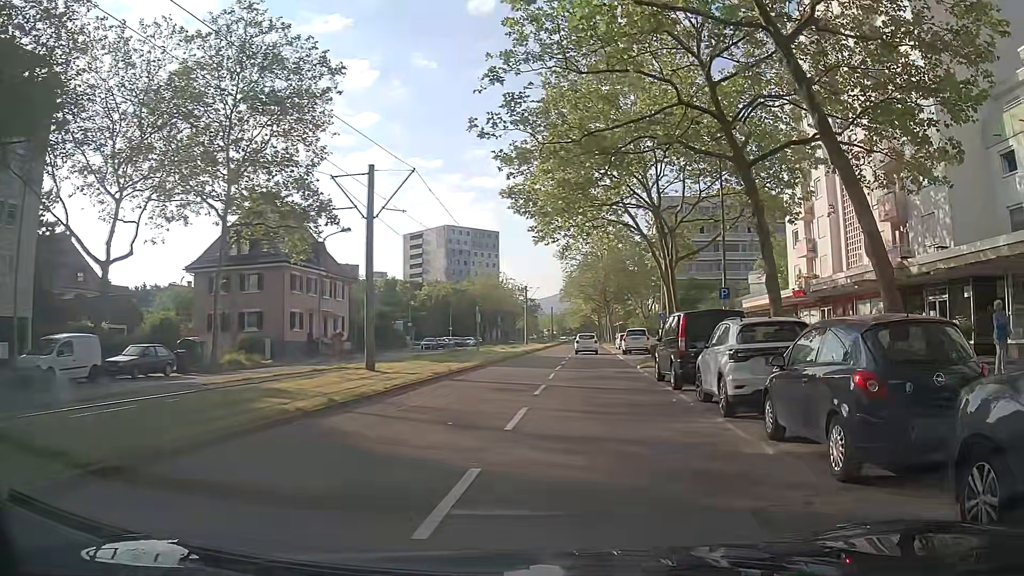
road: tertiary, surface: asphalt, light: Day
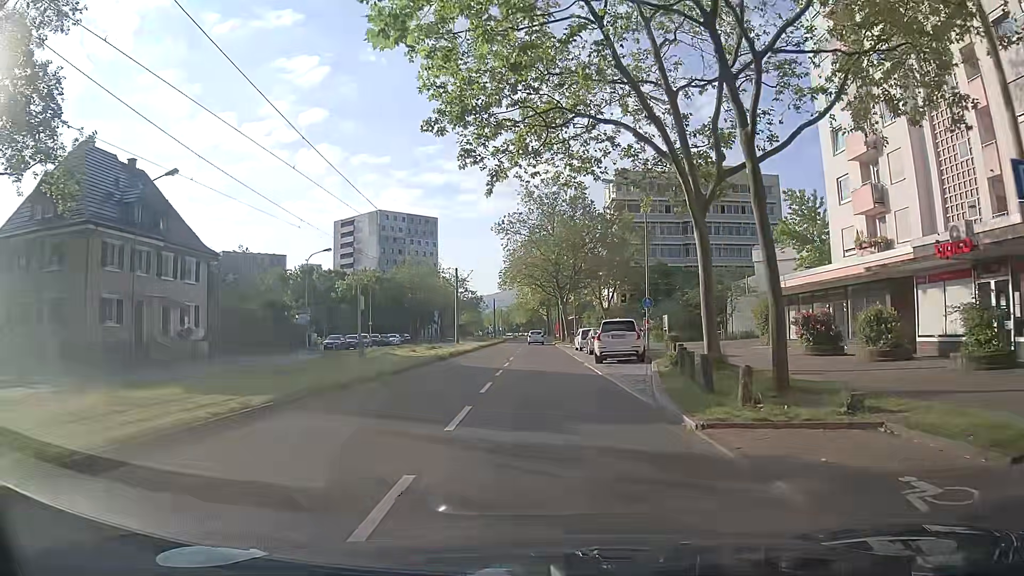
(+0.6, +18.8) m; +2°
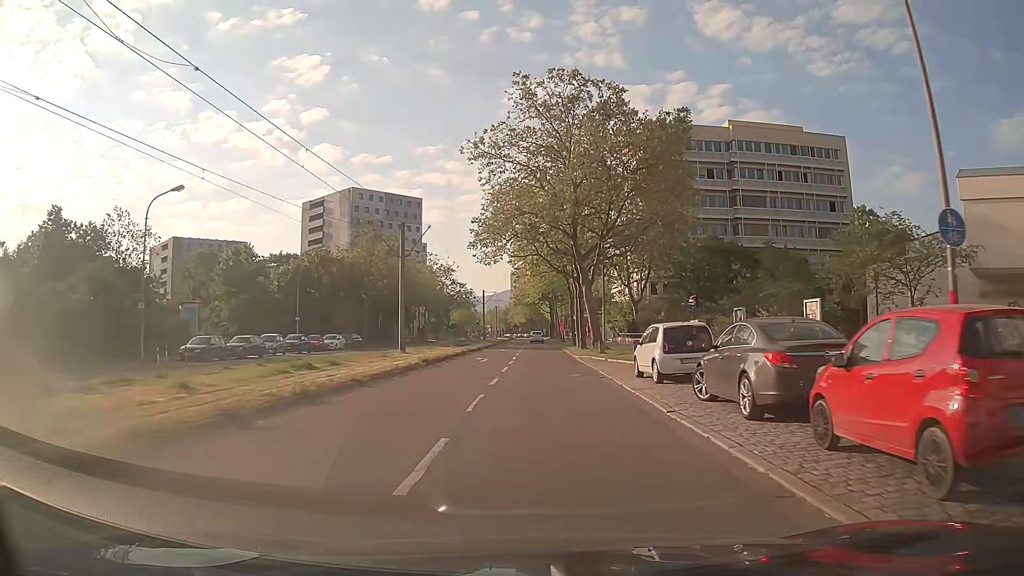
(-0.2, +28.0) m; 0°
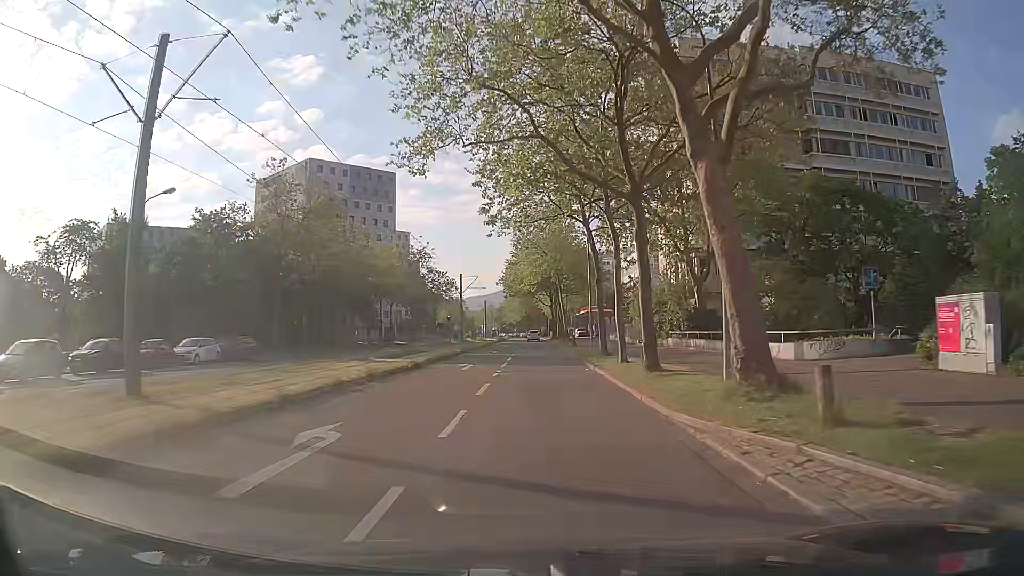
(-0.1, +26.6) m; 0°
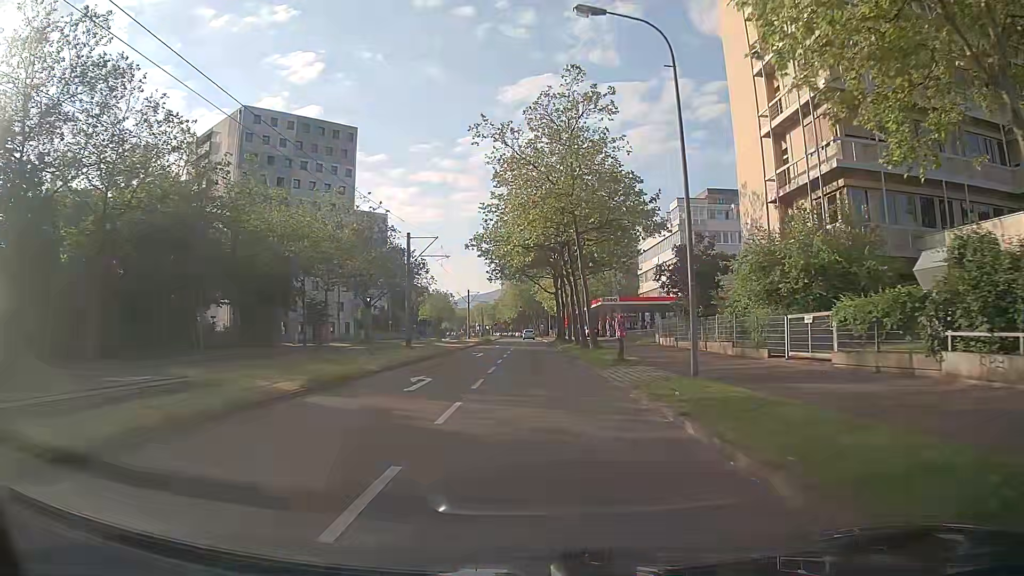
(+0.1, +29.3) m; +1°
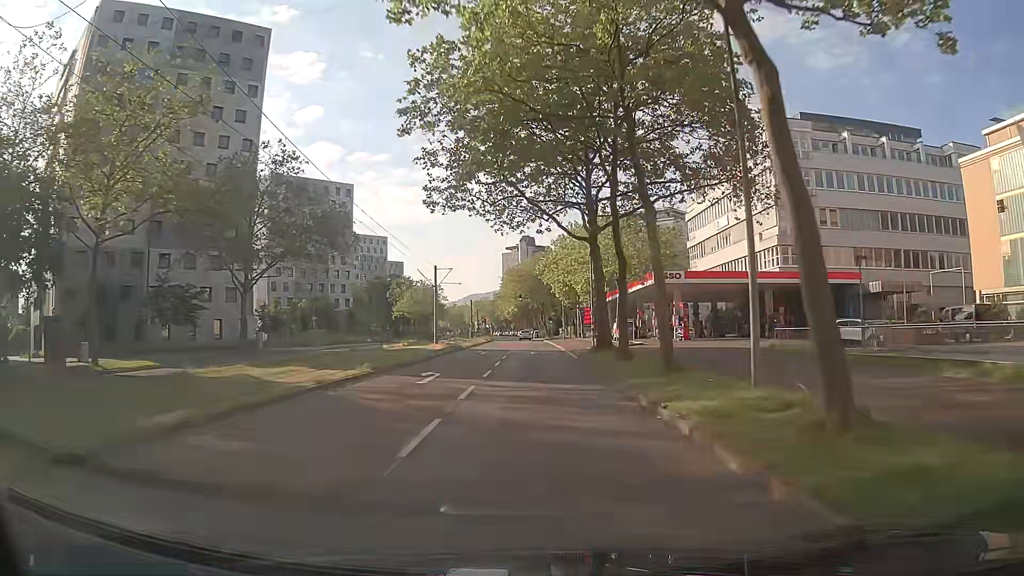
(-0.3, +38.3) m; -1°
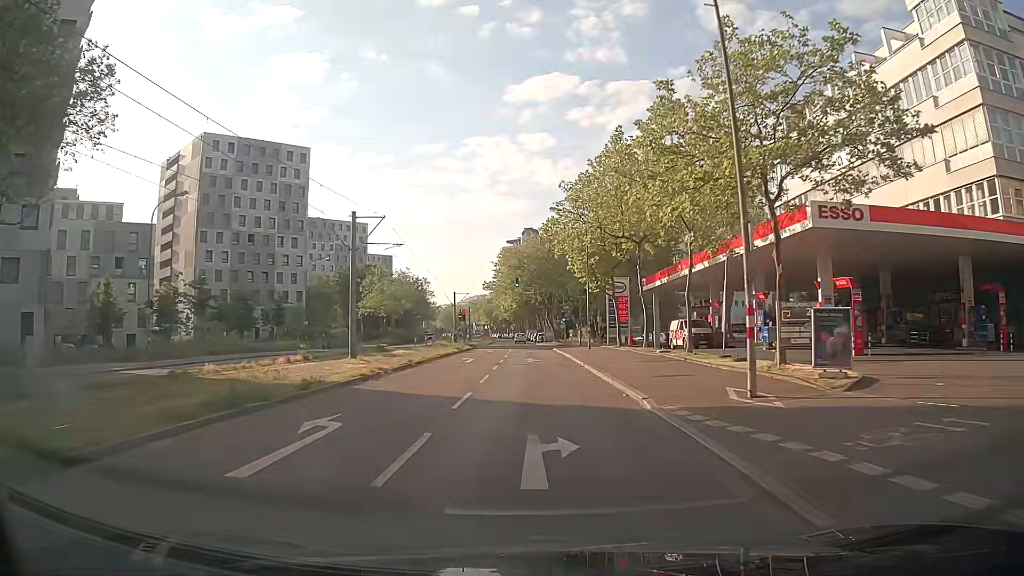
(0.0, +31.1) m; 0°
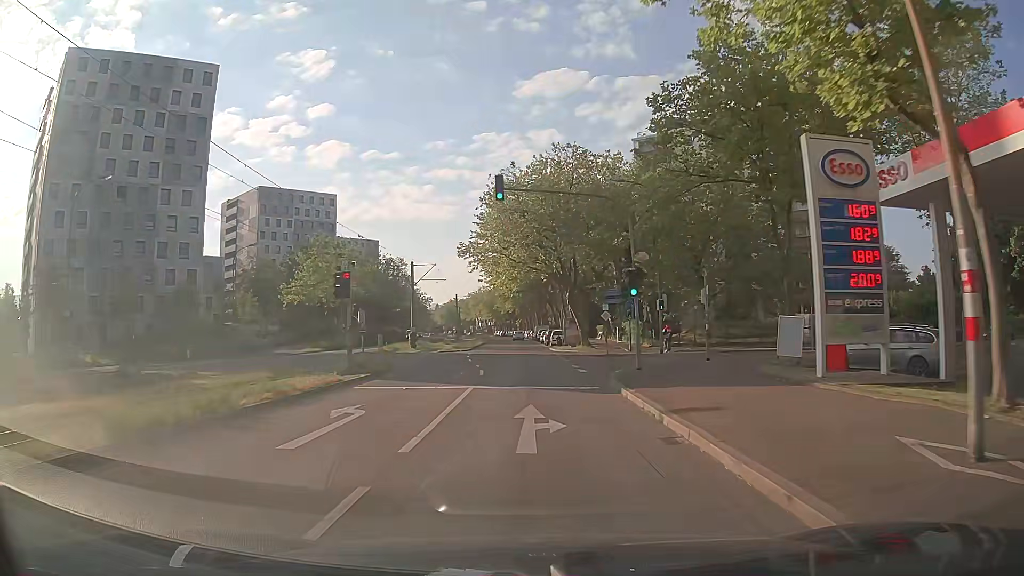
(0.0, +38.9) m; -1°
(0, +10) (0, +20) (0, +30) (0, +40) (0, +50) (0, +60) (0, +70) (0, +80) (-1, +90) (-1, +100) m
